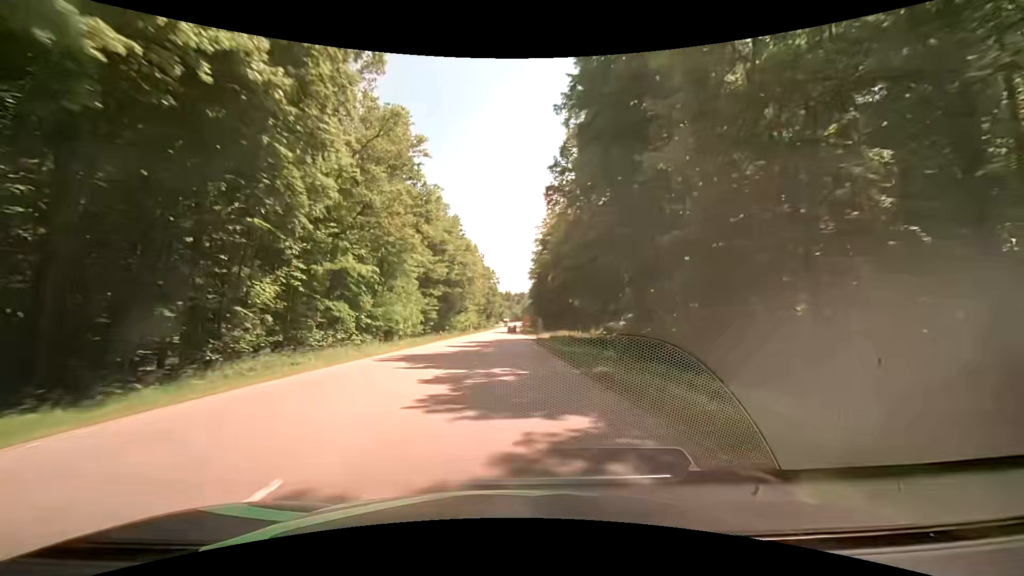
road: secondary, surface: asphalt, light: Day
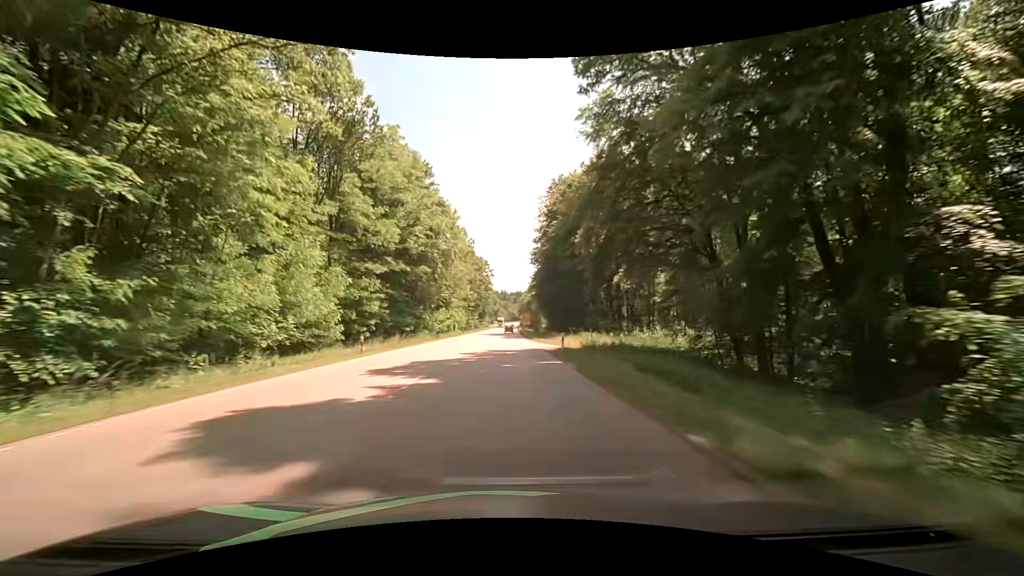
(+0.4, +27.2) m; +1°
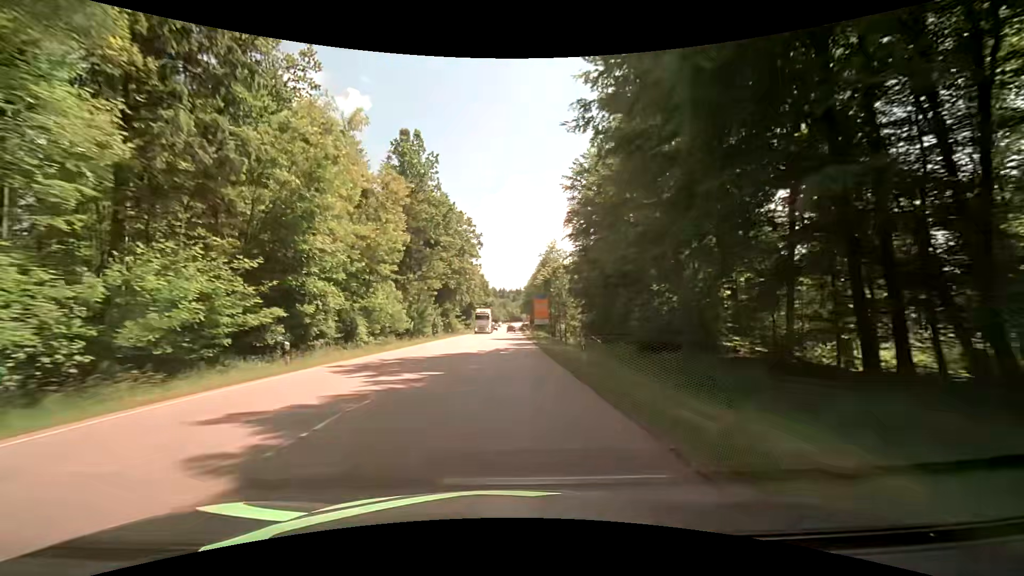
(+0.6, +64.7) m; 0°
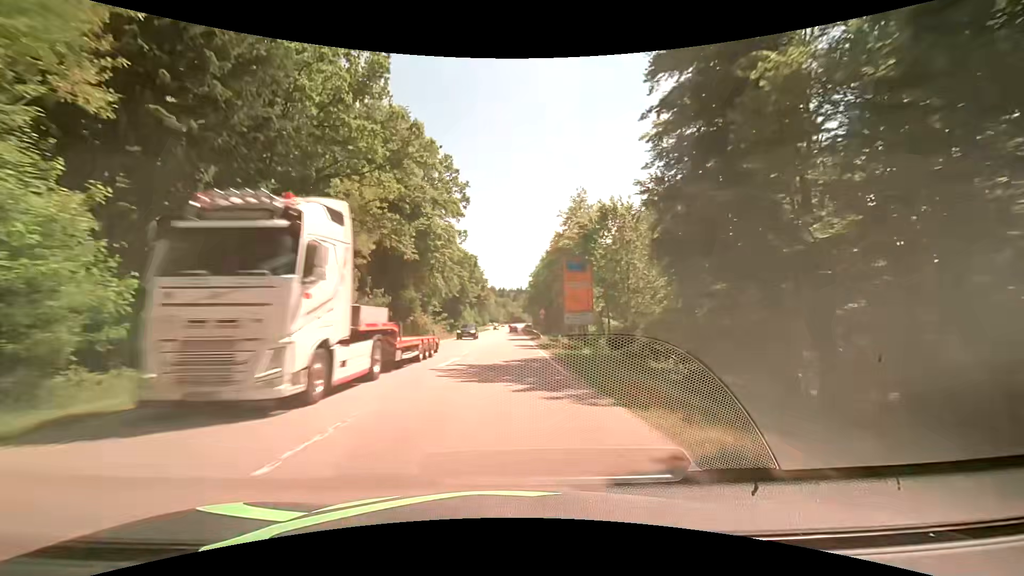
(+0.1, +35.9) m; -1°
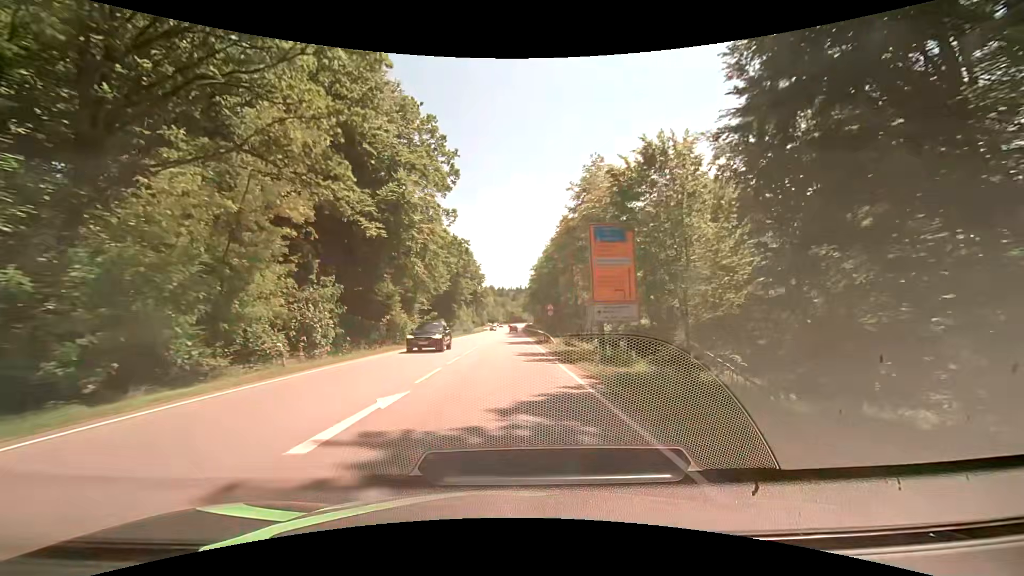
(+0.1, +11.5) m; +1°
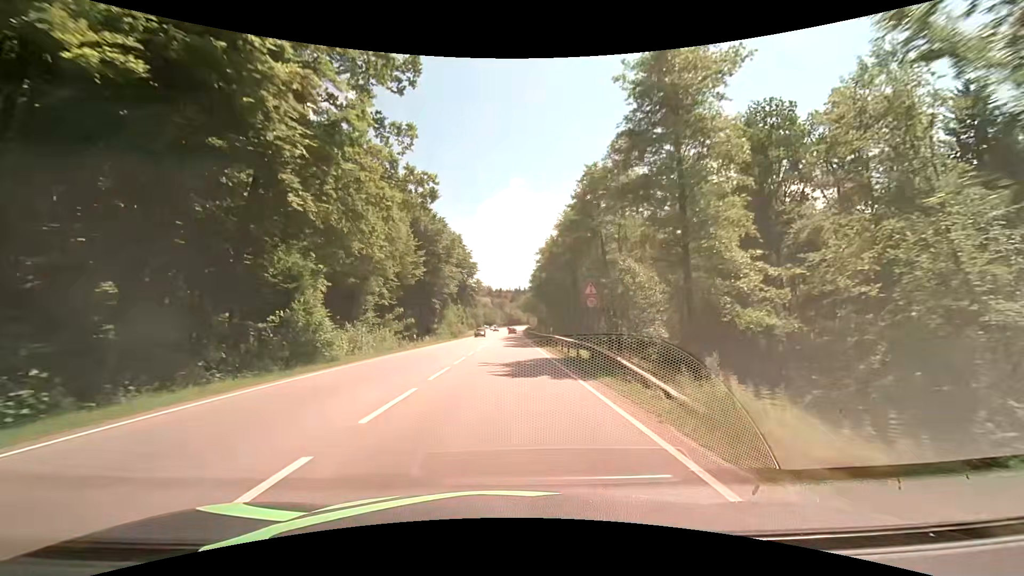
(+0.1, +22.6) m; 0°
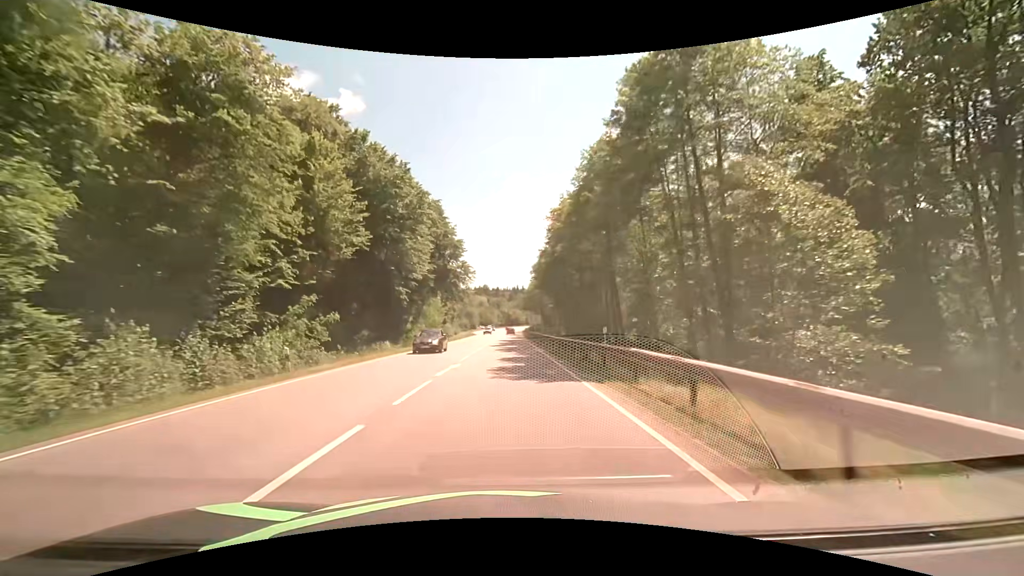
(+0.1, +22.2) m; +1°
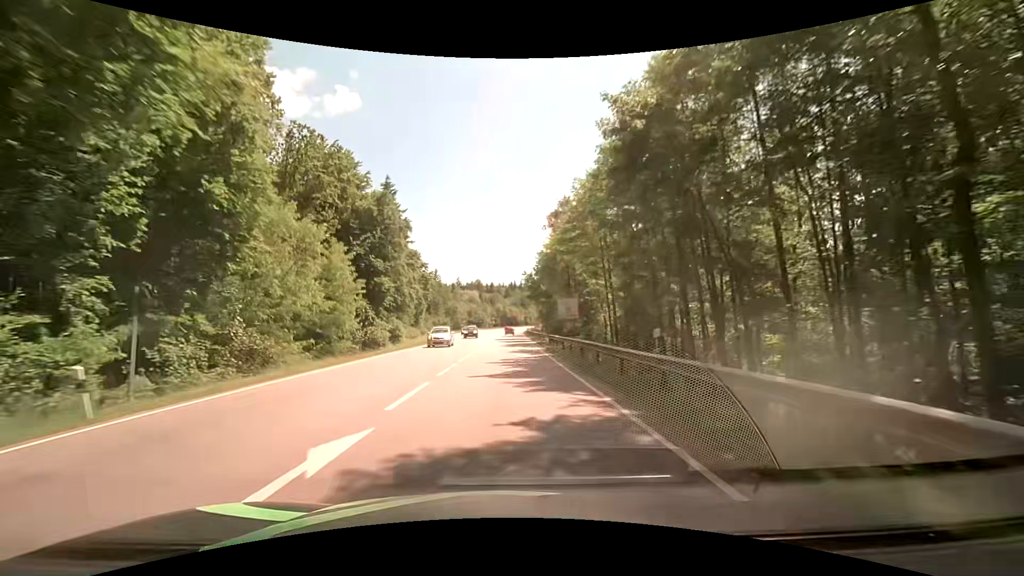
(-0.3, +54.5) m; 0°
